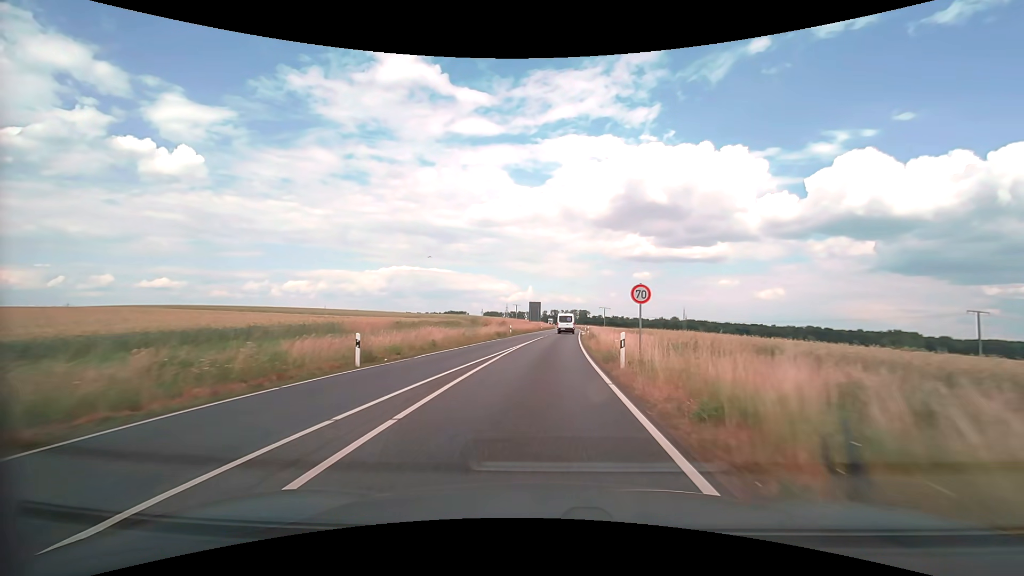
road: secondary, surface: asphalt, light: Day
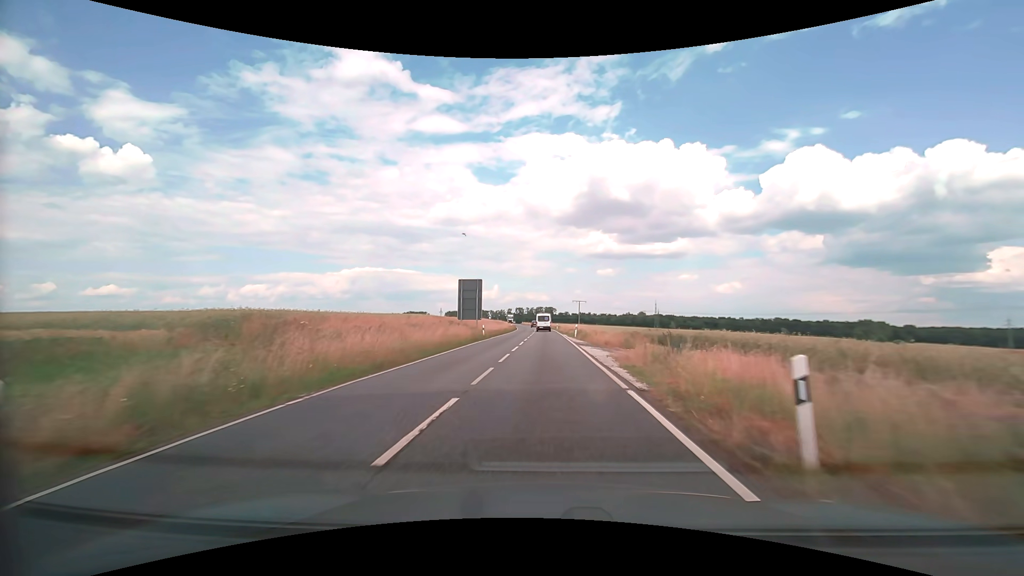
(+1.9, +49.6) m; +4°
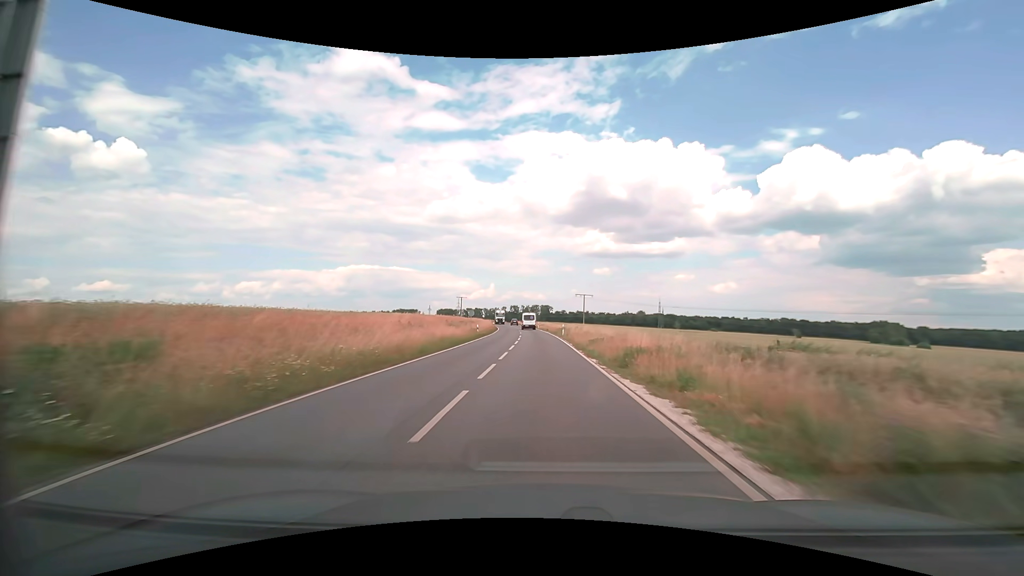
(+0.3, +41.3) m; +1°
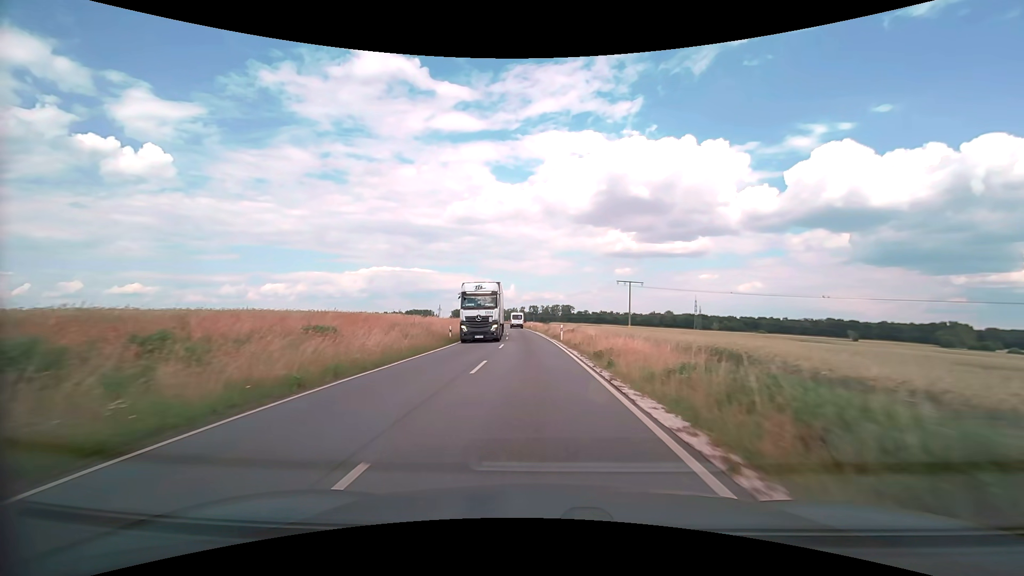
(-0.6, +53.6) m; -2°
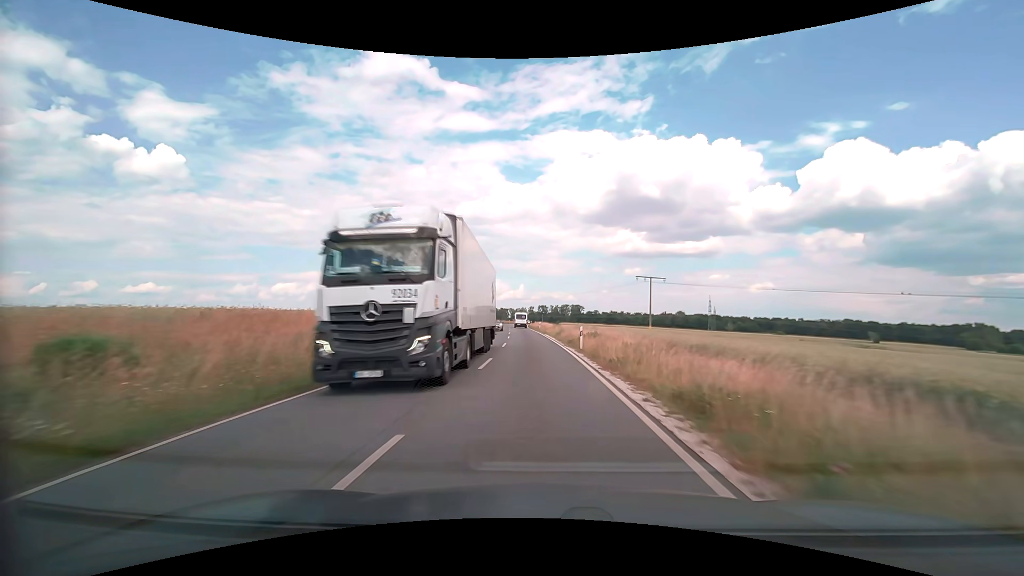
(-0.1, +11.0) m; -1°
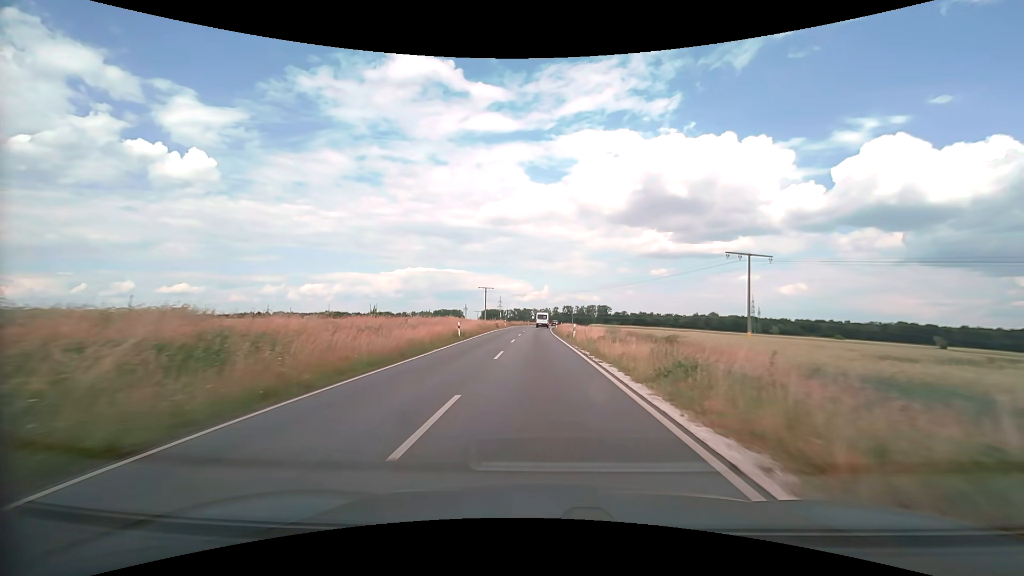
(-0.8, +33.3) m; -3°
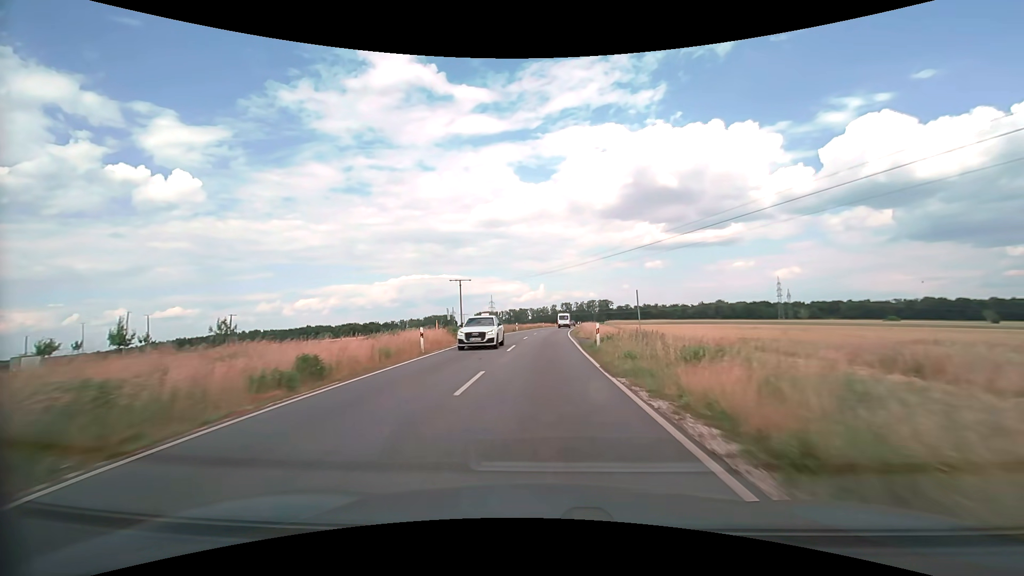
(-0.5, +56.2) m; 0°
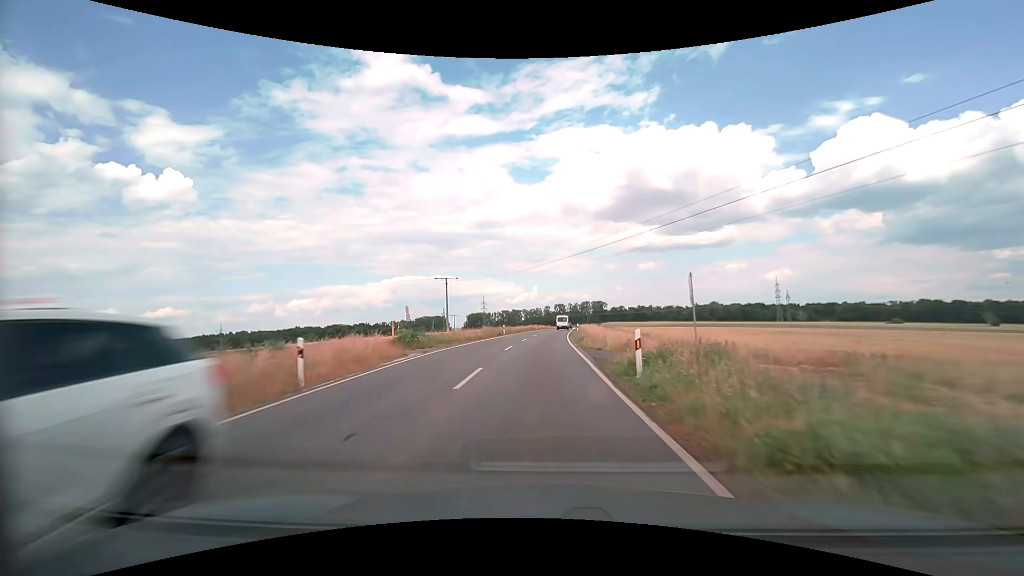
(+0.1, +11.1) m; +1°
(0, +10) (0, +20) (0, +30) (+1, +40) (+1, +50) (+2, +60) (+2, +70) (+3, +80) (+4, +90) (+4, +100) m
